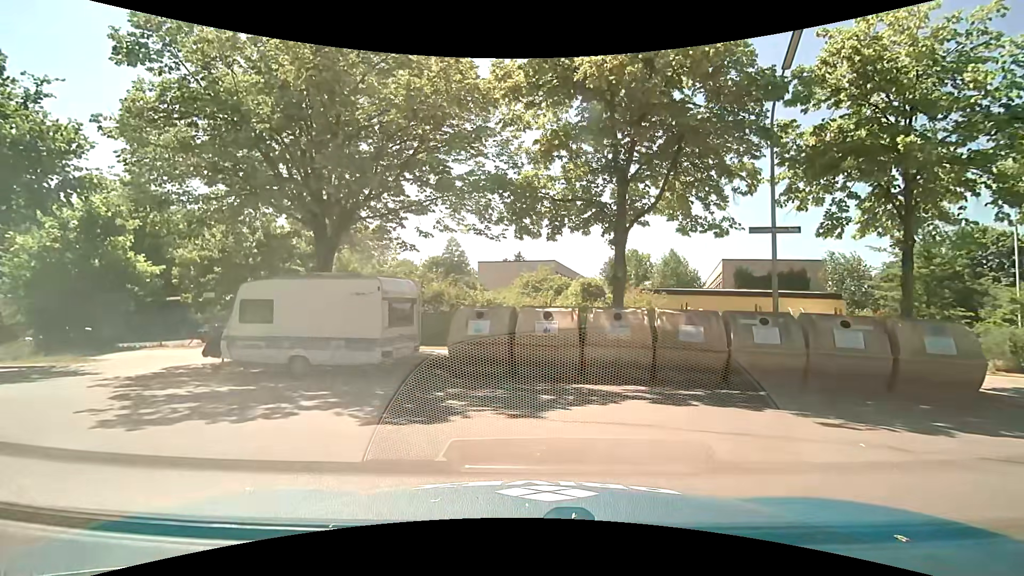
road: residential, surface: asphalt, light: Day
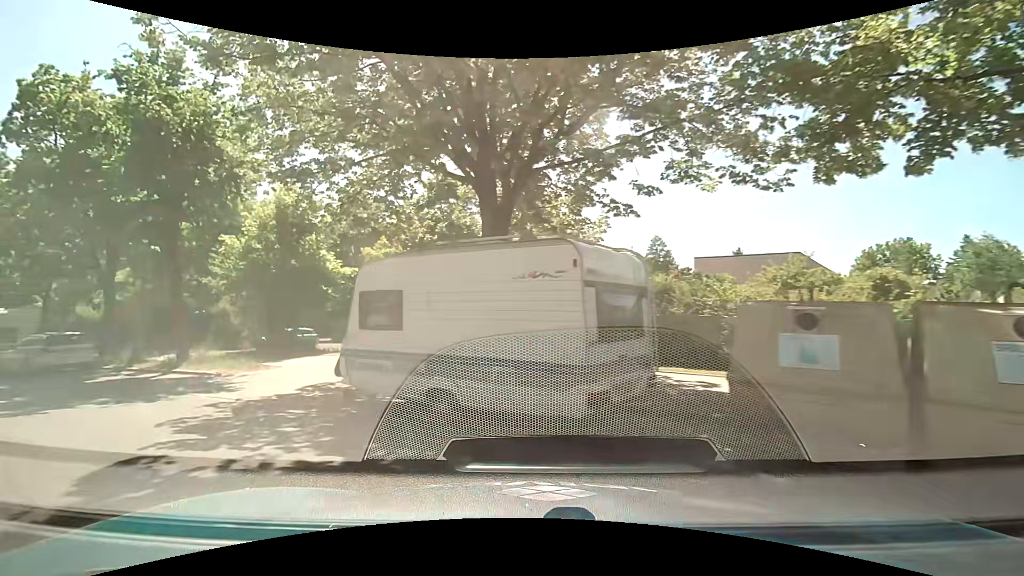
(-0.9, +6.3) m; -22°
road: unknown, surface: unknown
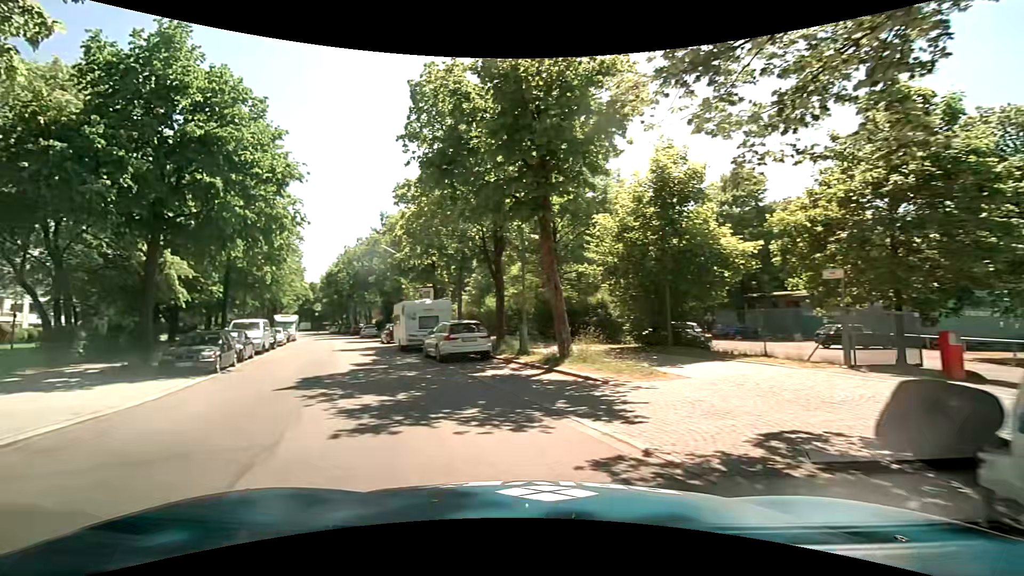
(-1.9, +5.4) m; -39°
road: residential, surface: asphalt
